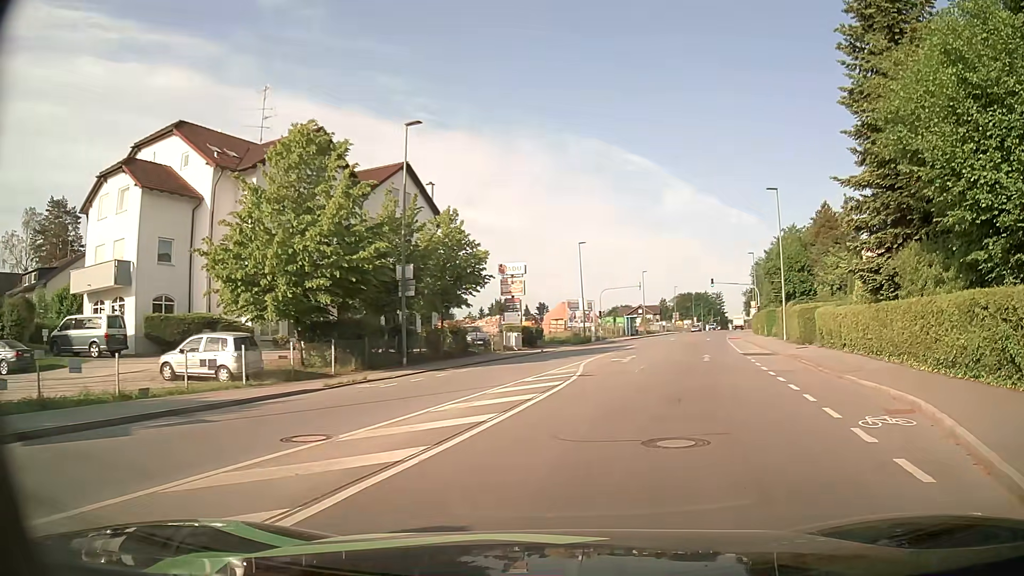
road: tertiary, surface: asphalt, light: Day
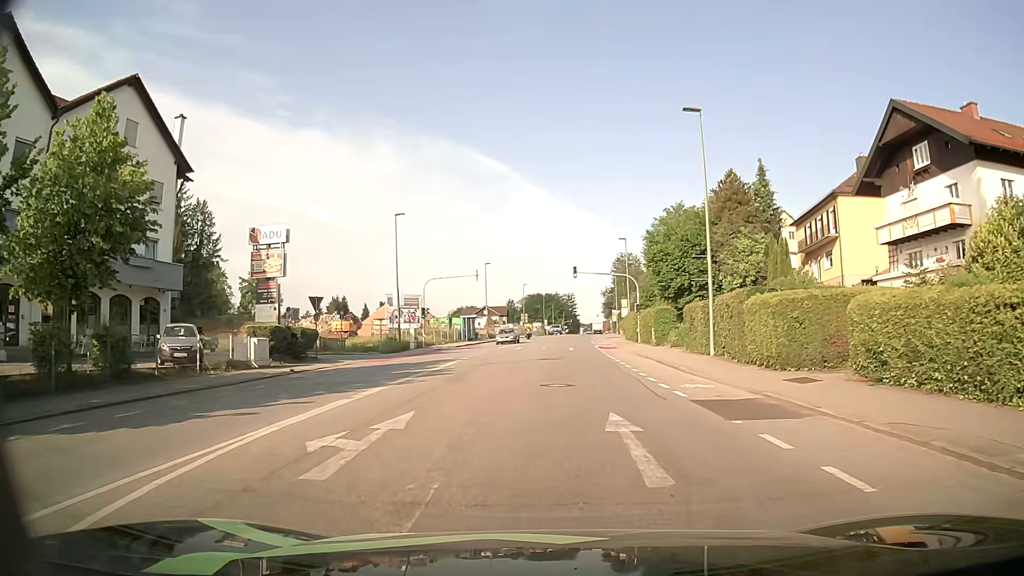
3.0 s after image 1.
(+3.2, +18.6) m; +13°
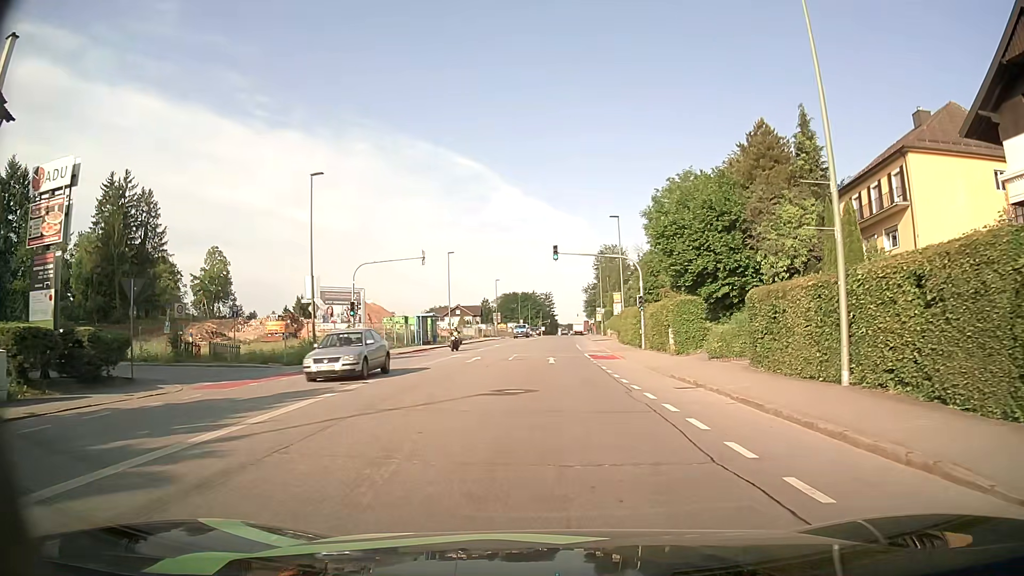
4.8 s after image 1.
(+0.6, +14.5) m; +3°
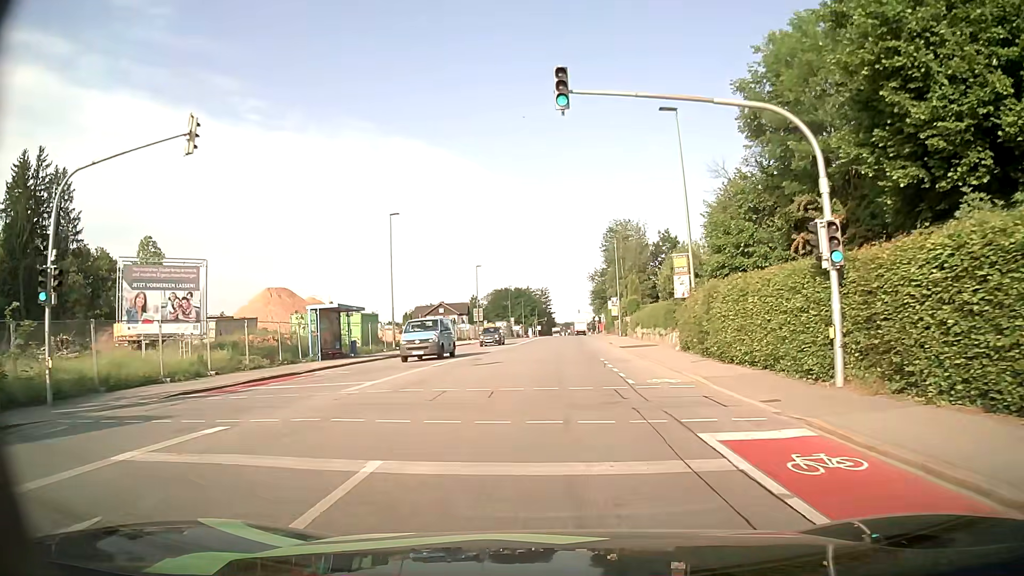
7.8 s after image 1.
(-0.2, +27.6) m; 0°
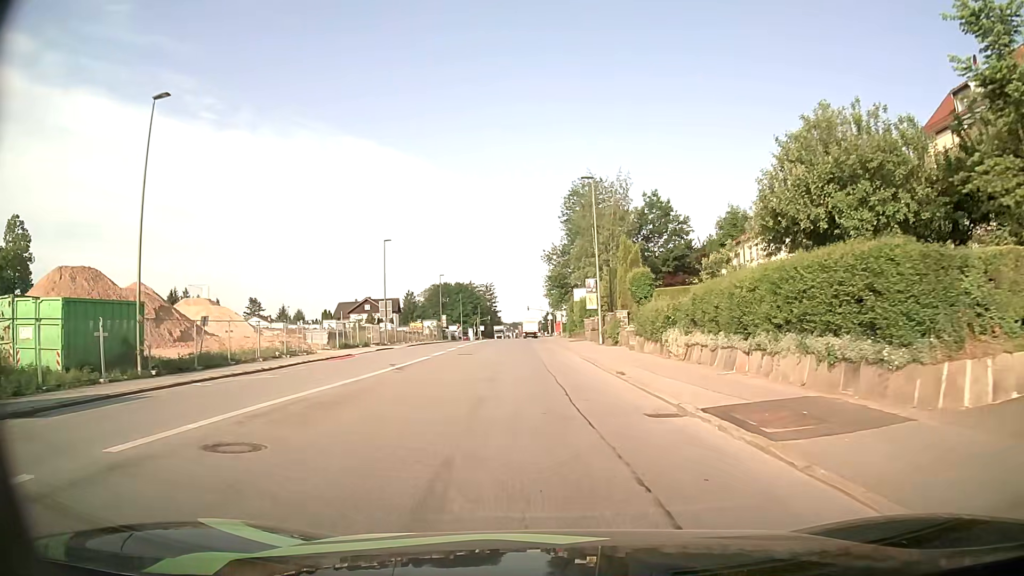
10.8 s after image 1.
(+0.8, +28.6) m; +4°
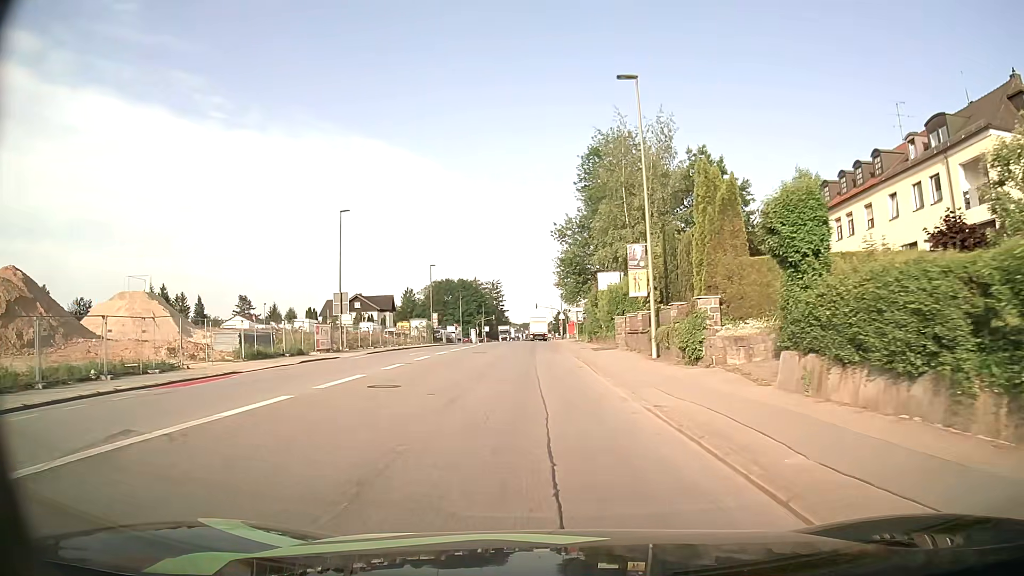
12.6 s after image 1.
(0.0, +17.7) m; -1°
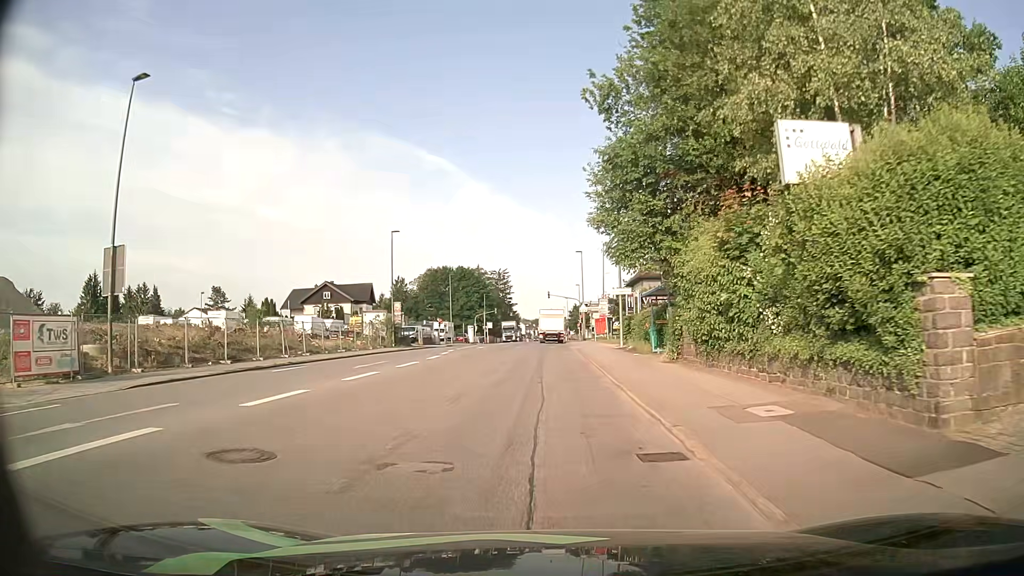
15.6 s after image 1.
(-0.4, +29.2) m; -1°
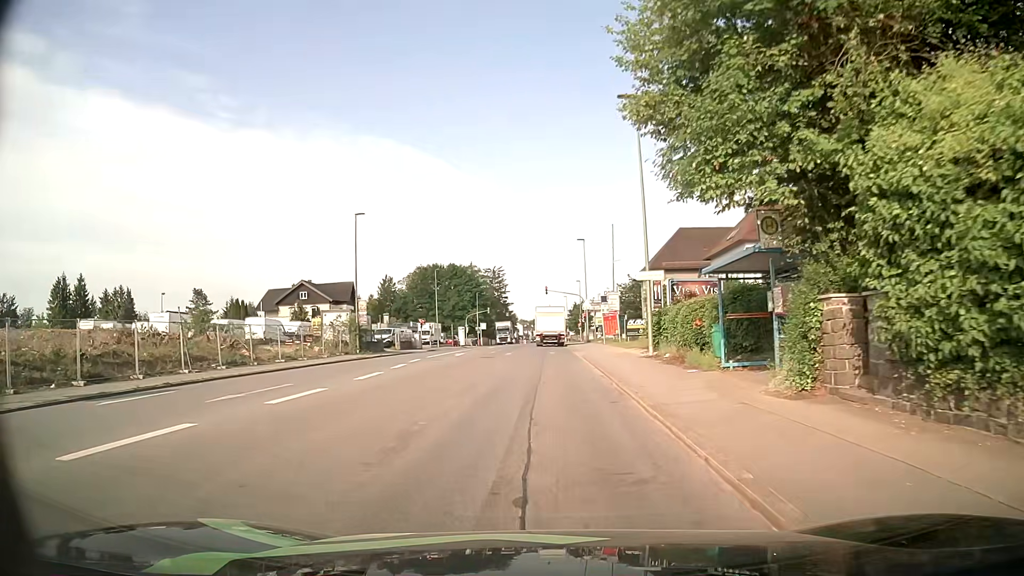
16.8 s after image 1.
(0.0, +10.8) m; 0°
